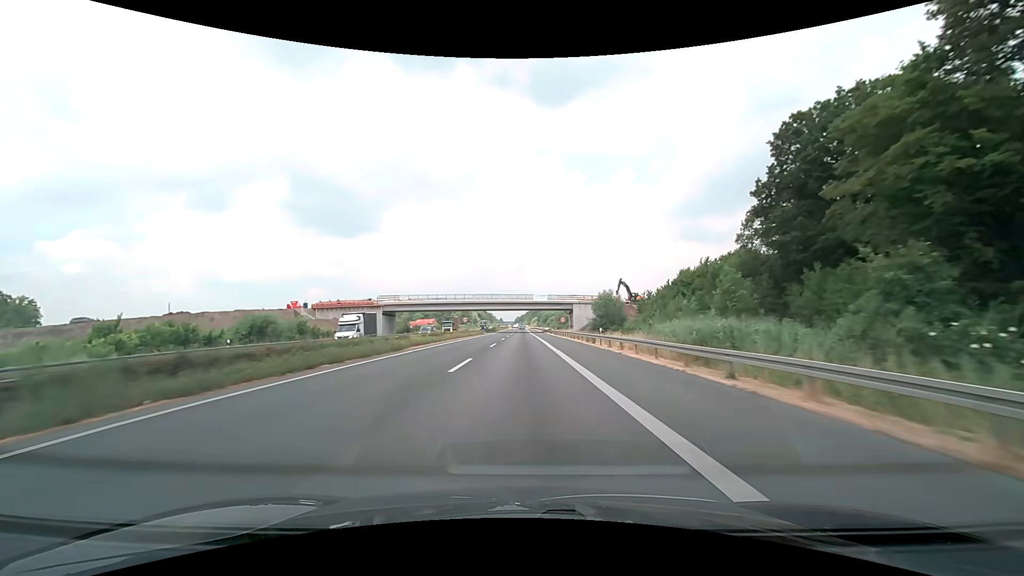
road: motorway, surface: asphalt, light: Day
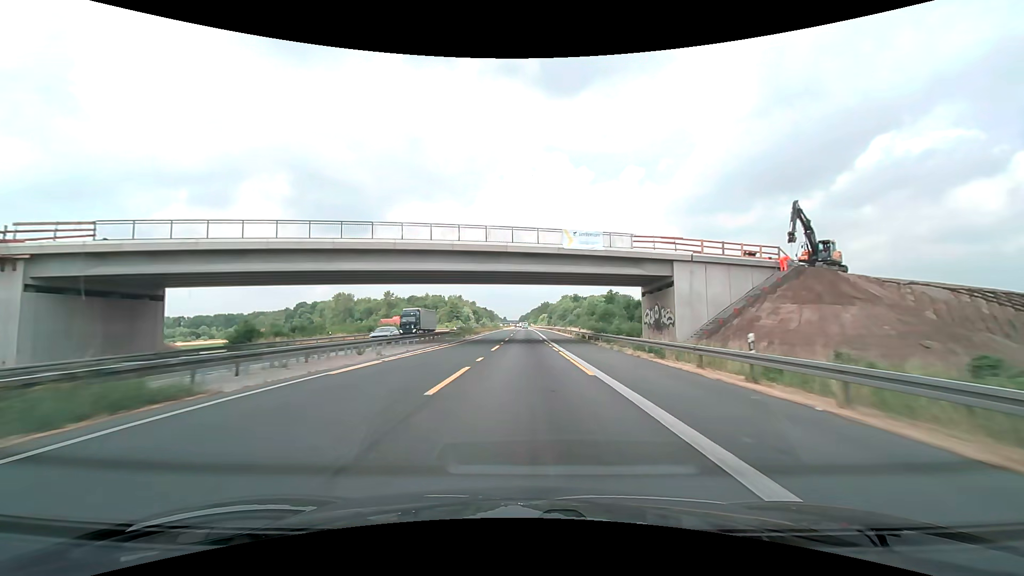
(-0.4, +77.0) m; -1°
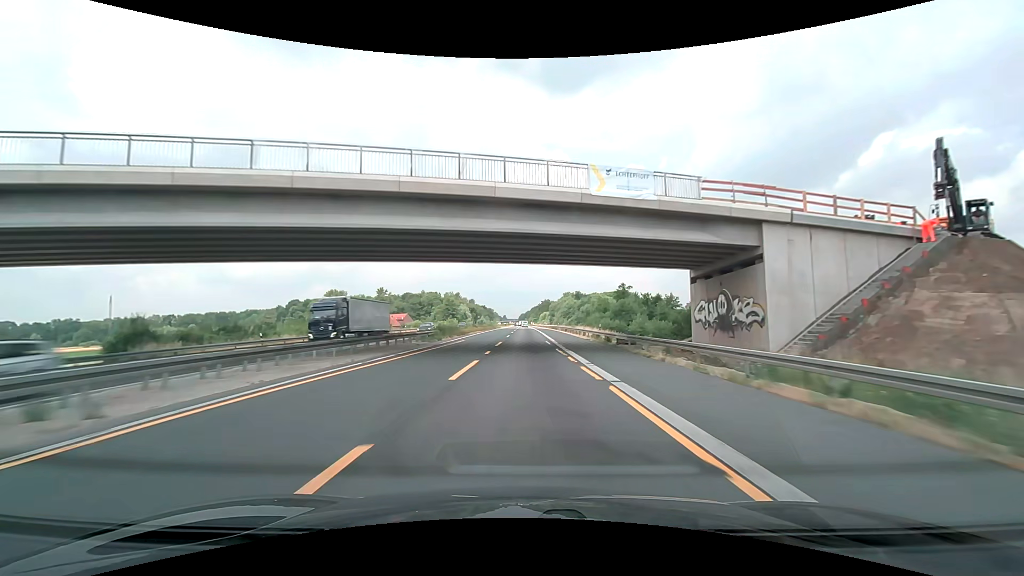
(0.0, +15.6) m; 0°
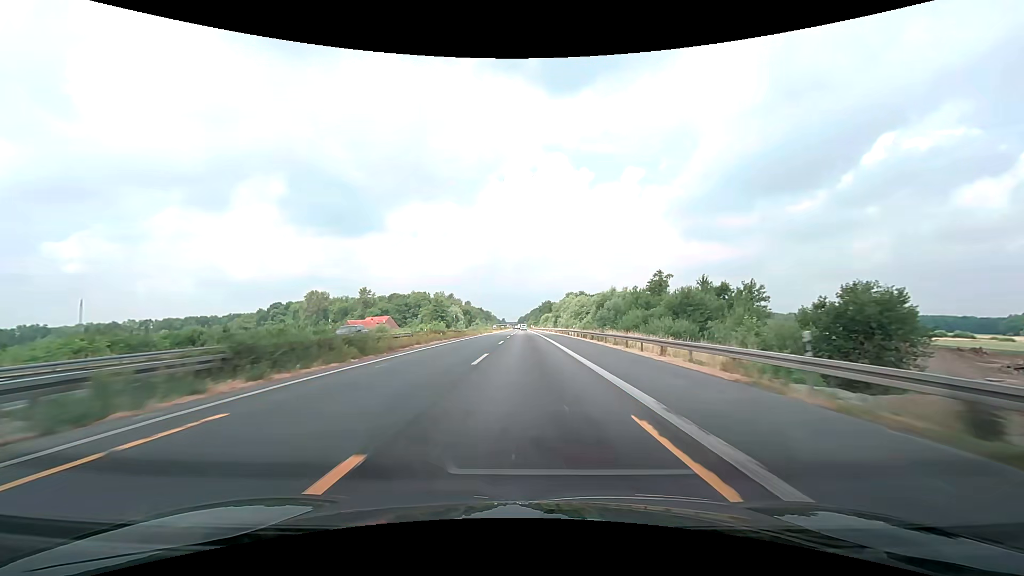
(0.0, +31.3) m; -1°
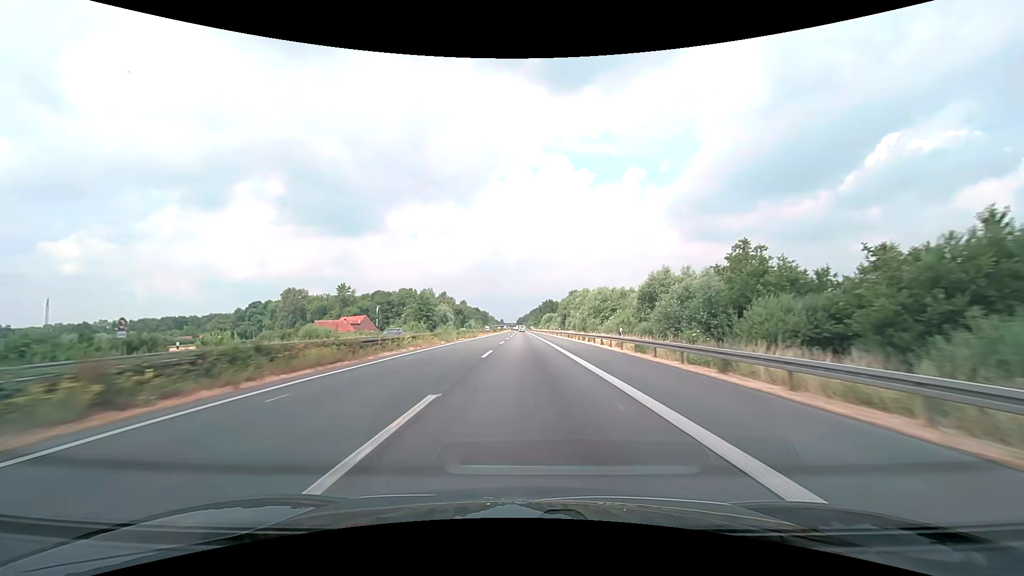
(+0.4, +31.3) m; +1°
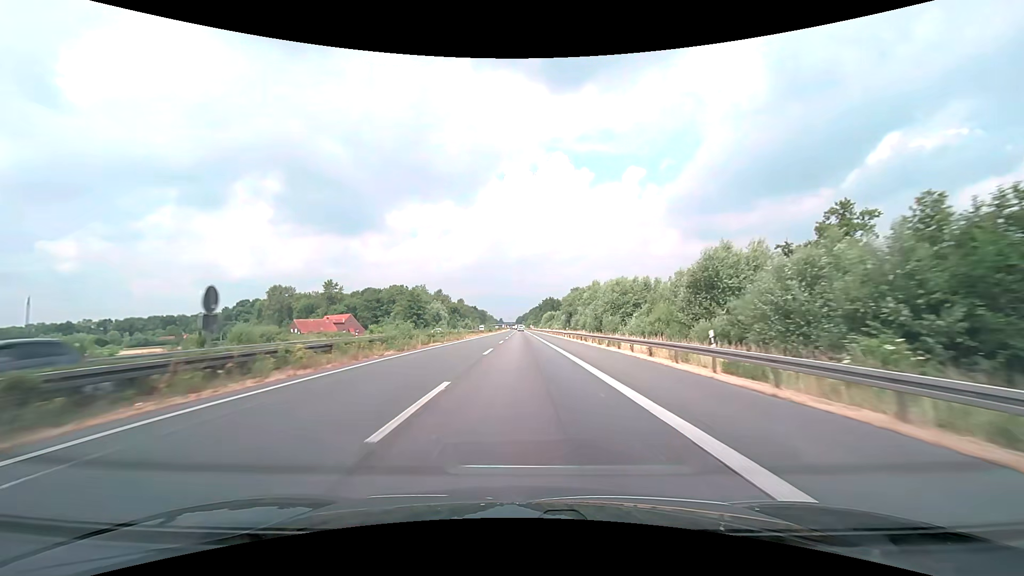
(0.0, +15.7) m; 0°
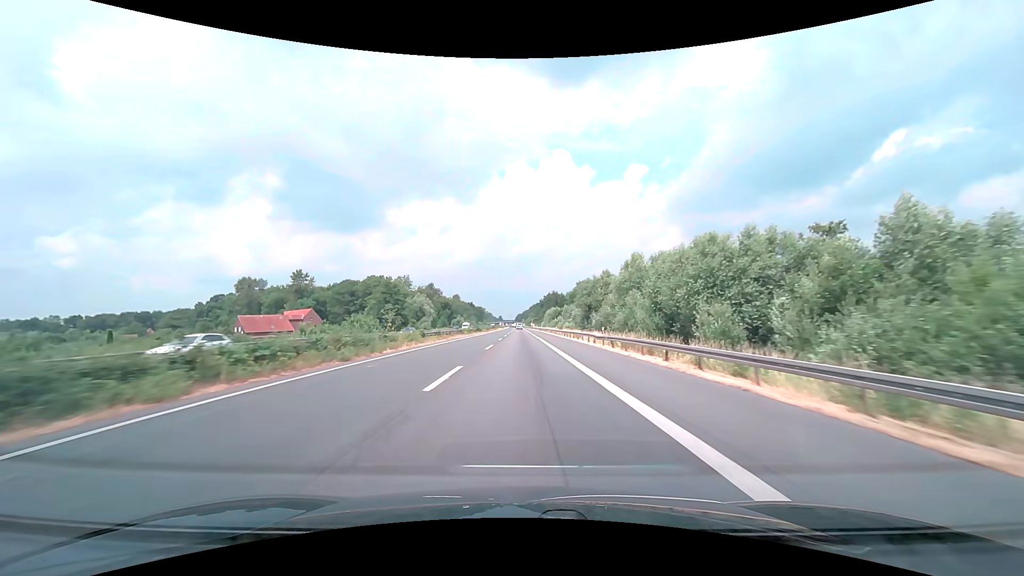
(0.0, +31.5) m; 0°
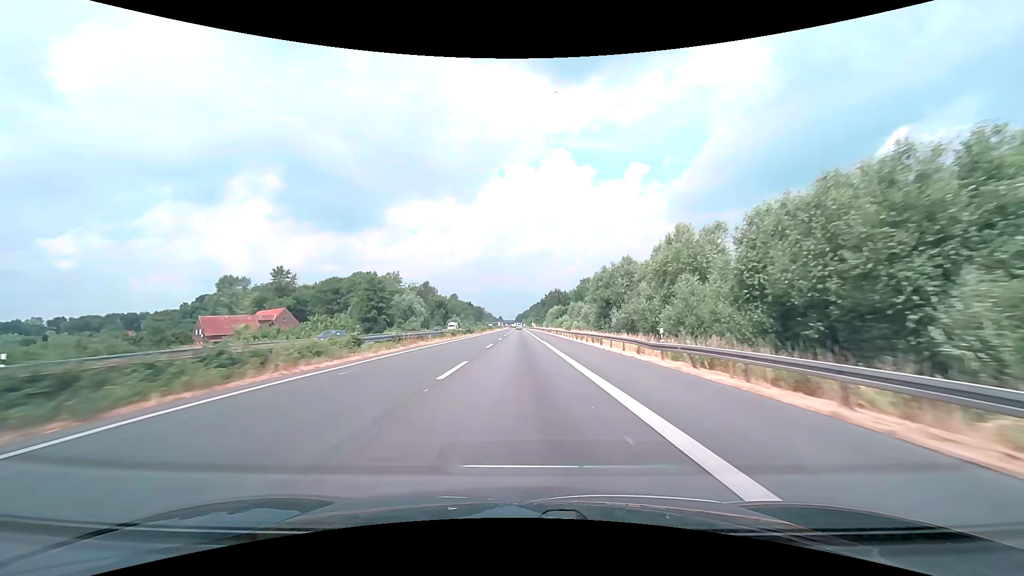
(0.0, +15.8) m; 0°
(0, +10) (0, +20) (0, +30) (0, +40) (0, +50) (0, +60) (0, +70) (-1, +80) (-1, +90) (-1, +100) m
